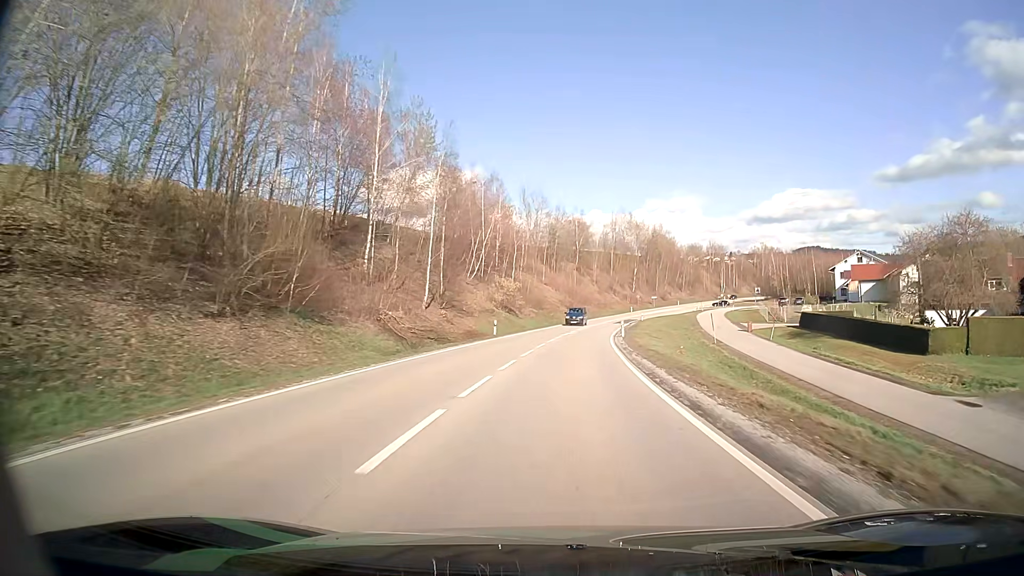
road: secondary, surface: asphalt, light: Day
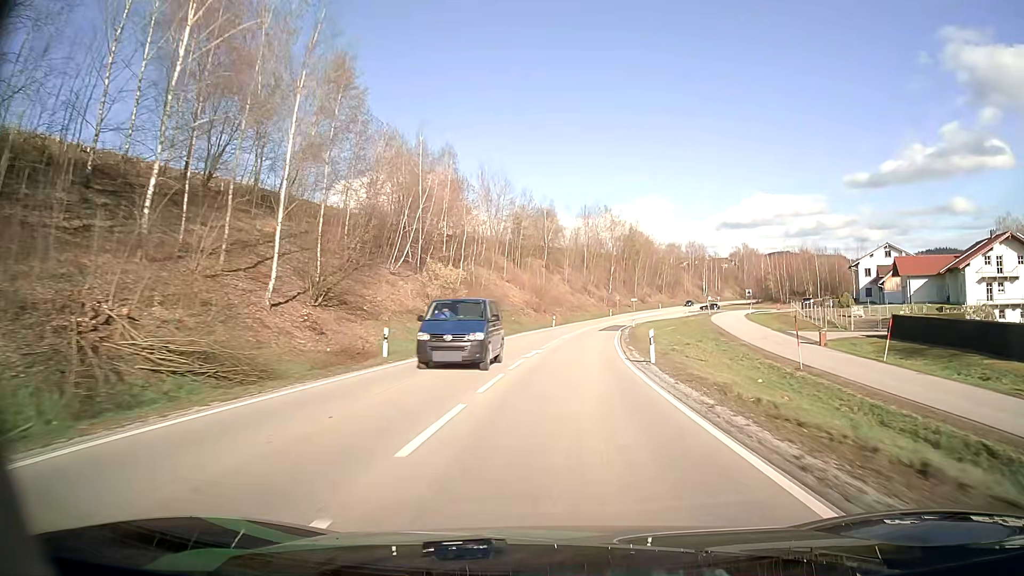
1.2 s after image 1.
(+0.6, +23.3) m; +3°
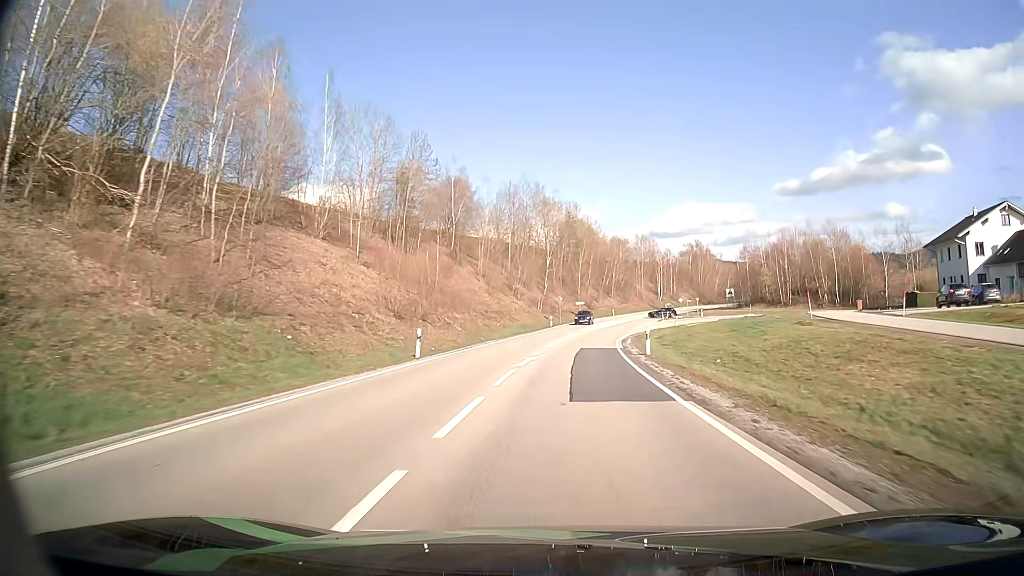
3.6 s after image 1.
(+2.5, +46.7) m; +6°
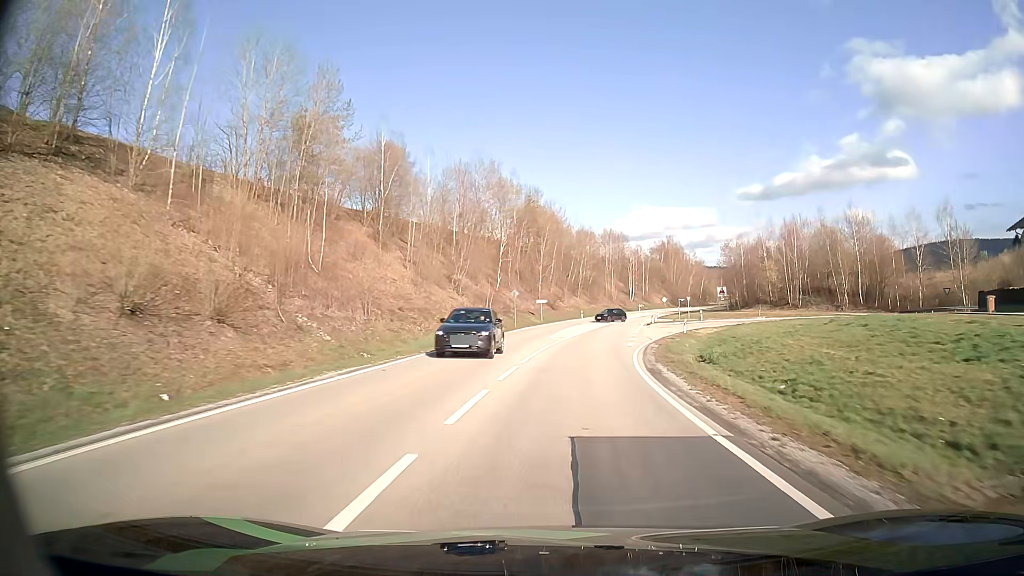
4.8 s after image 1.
(+0.6, +23.4) m; +3°
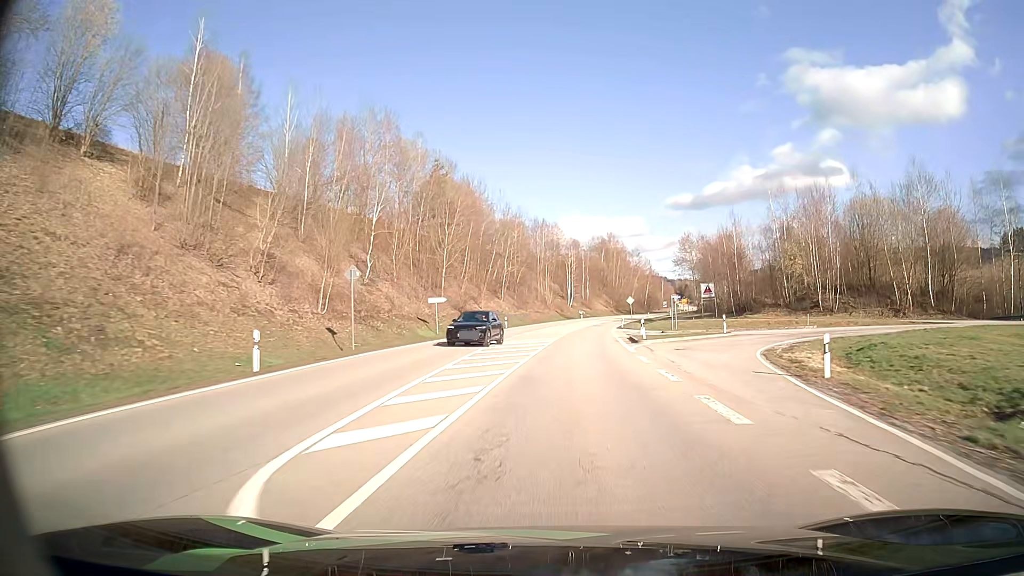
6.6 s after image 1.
(+1.9, +34.9) m; +6°
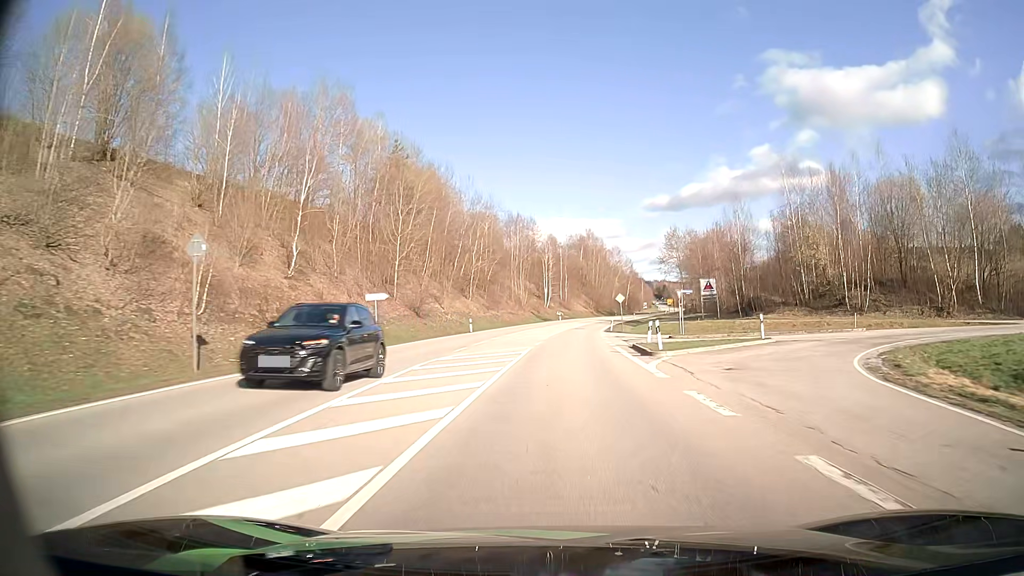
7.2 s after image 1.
(+0.2, +11.6) m; +2°
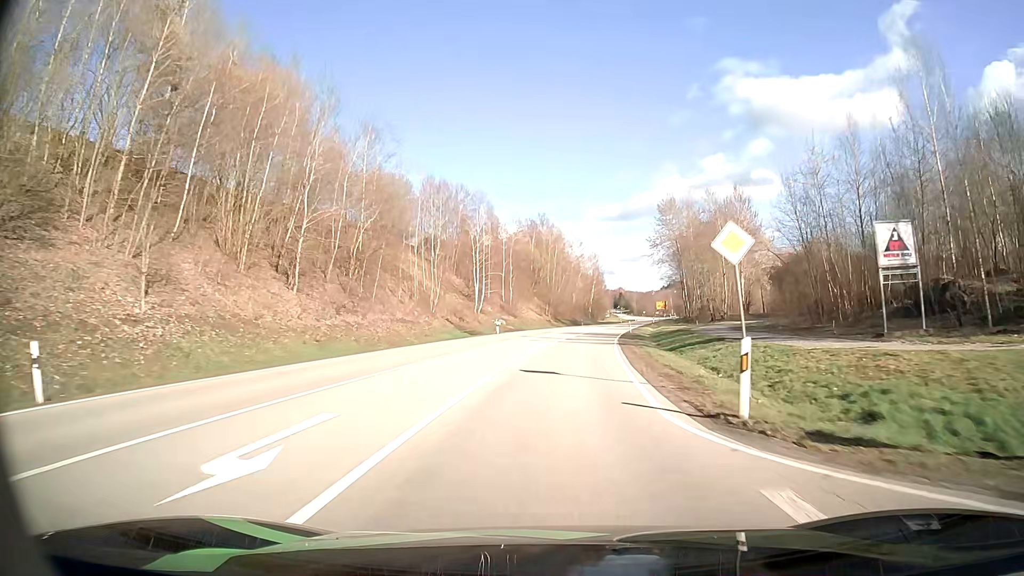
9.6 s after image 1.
(+2.1, +46.1) m; +5°
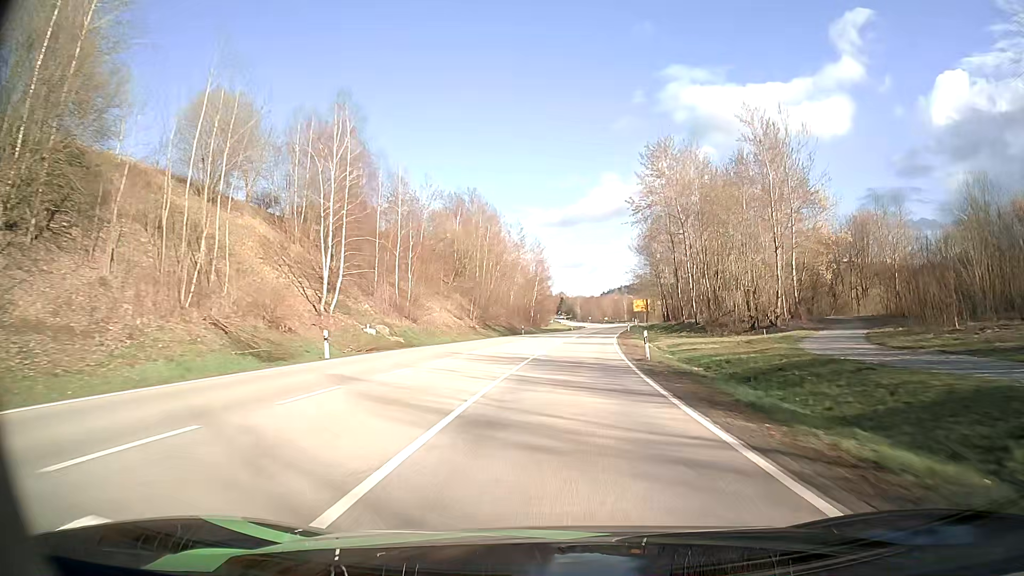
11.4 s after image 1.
(+1.4, +35.5) m; +5°
(0, +10) (+1, +20) (+1, +30) (+2, +40) (+3, +50) (+4, +60) (+5, +70) (+7, +80) (+8, +90) (+10, +99) m
